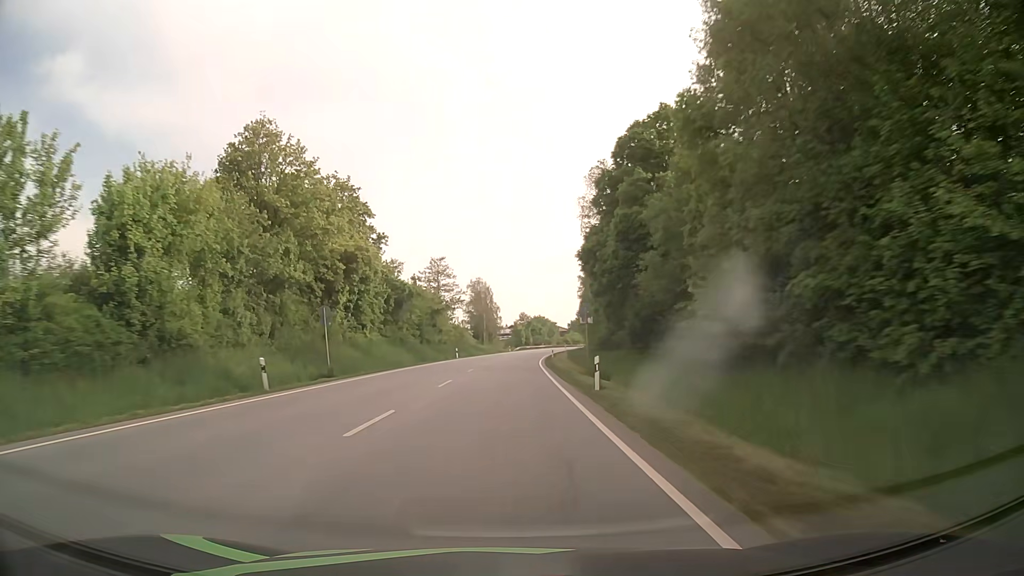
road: primary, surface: asphalt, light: Day
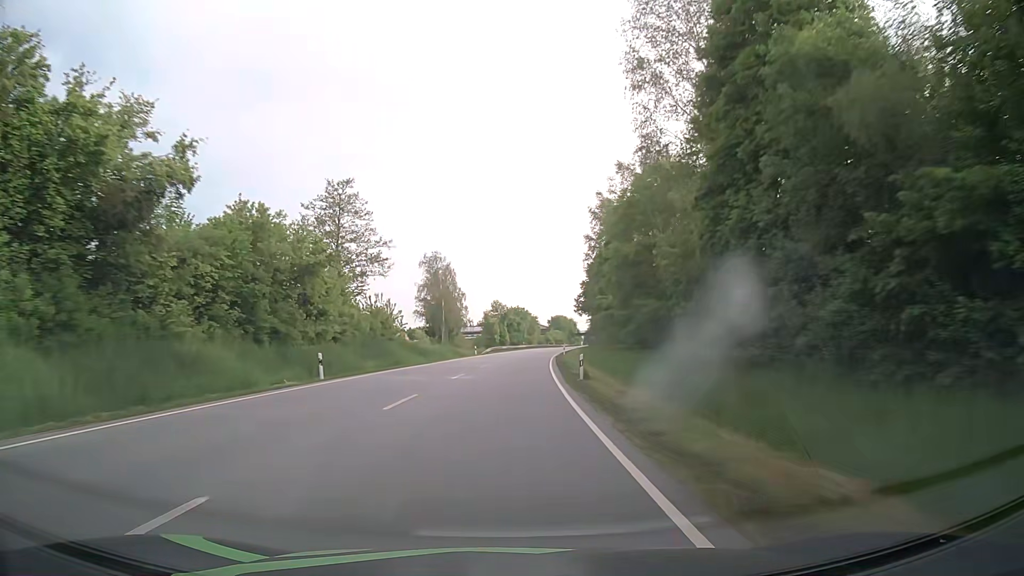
(+0.9, +44.7) m; +2°
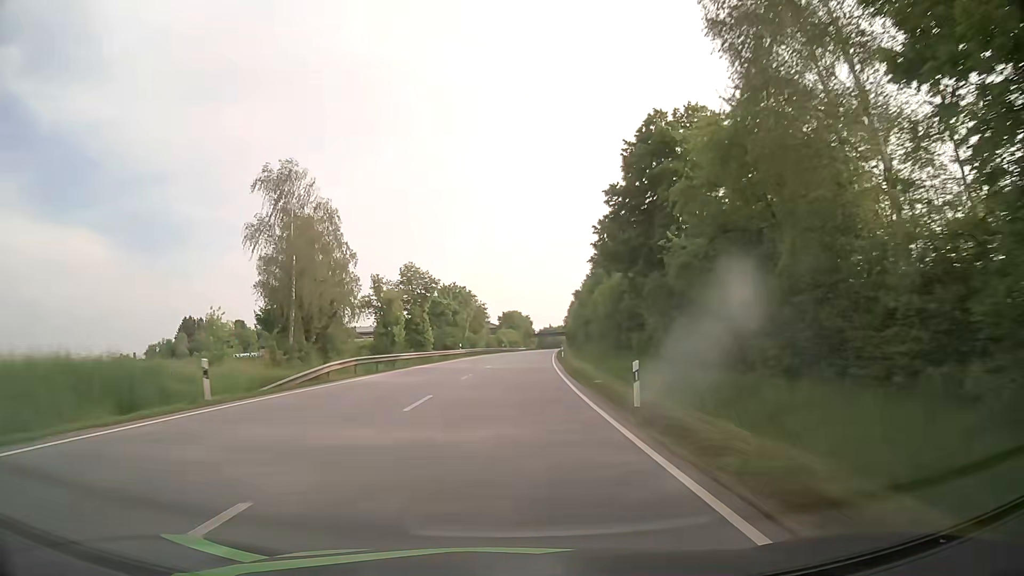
(+2.5, +60.6) m; +5°
